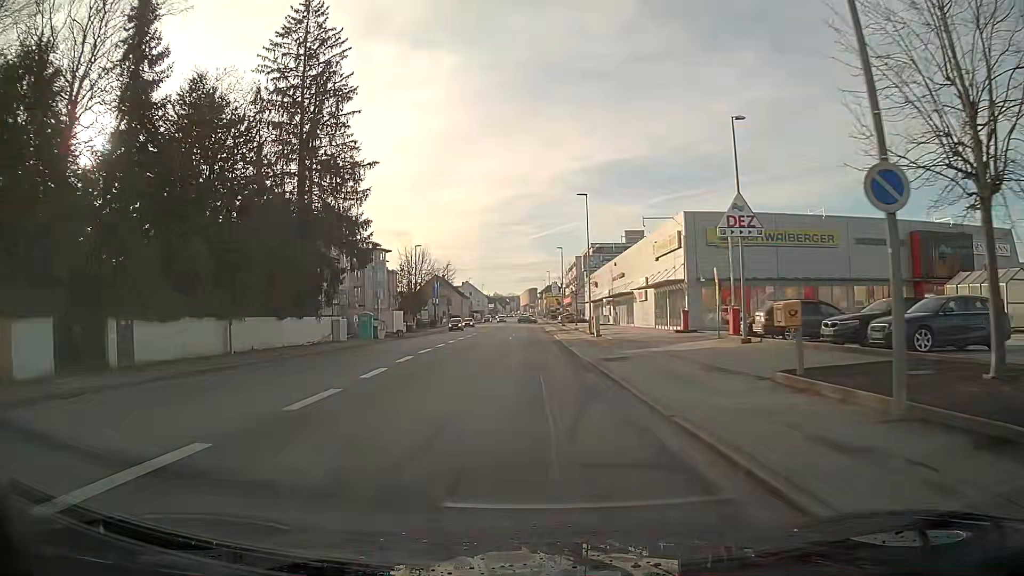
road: tertiary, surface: asphalt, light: Day
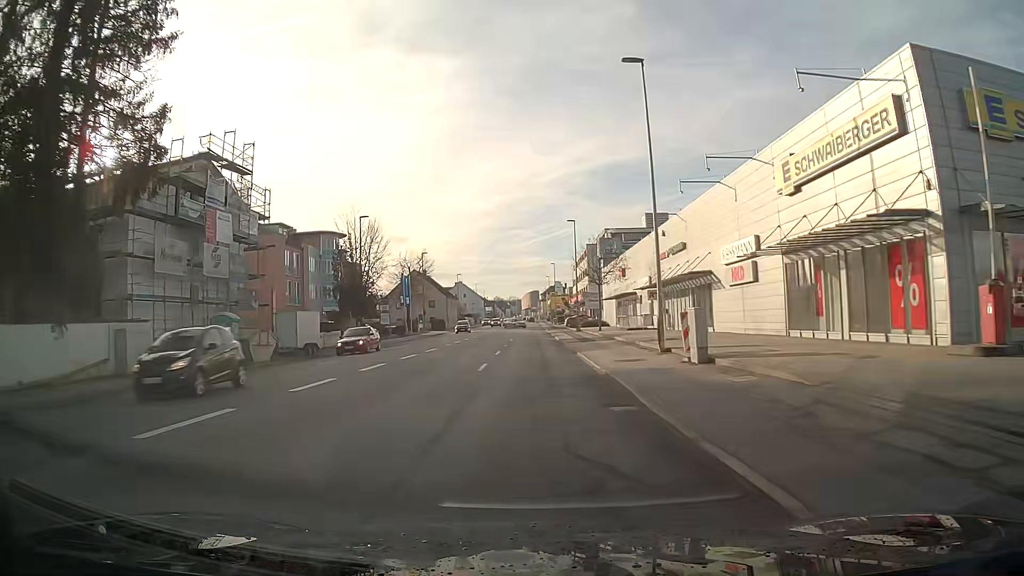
(0.0, +27.0) m; 0°
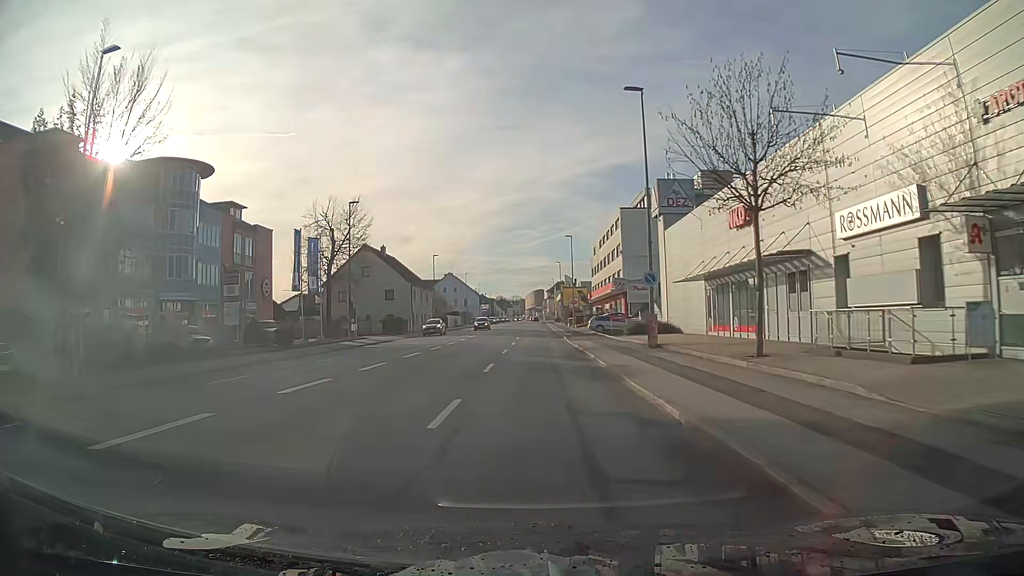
(-0.2, +37.4) m; 0°
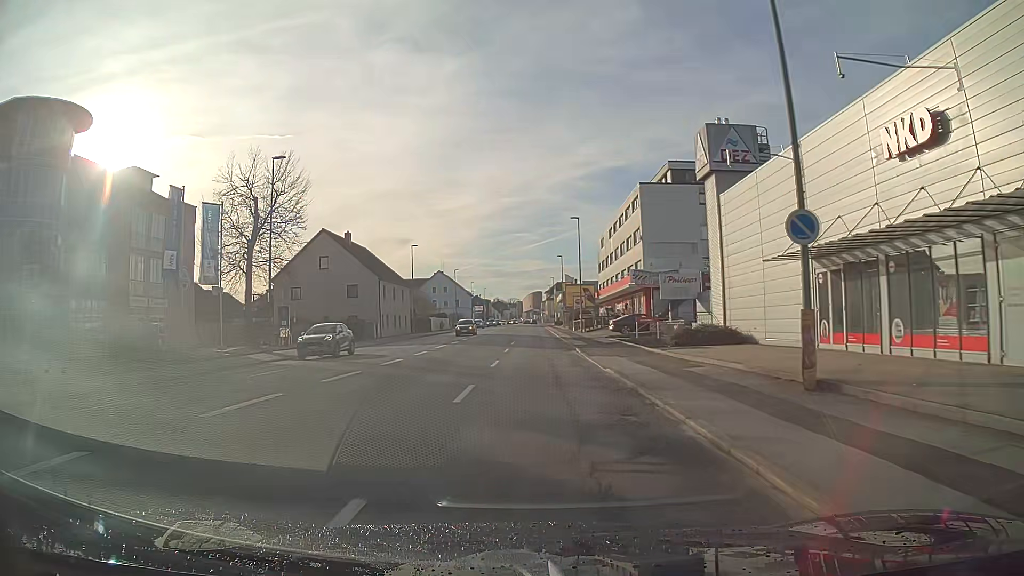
(+0.1, +15.3) m; 0°
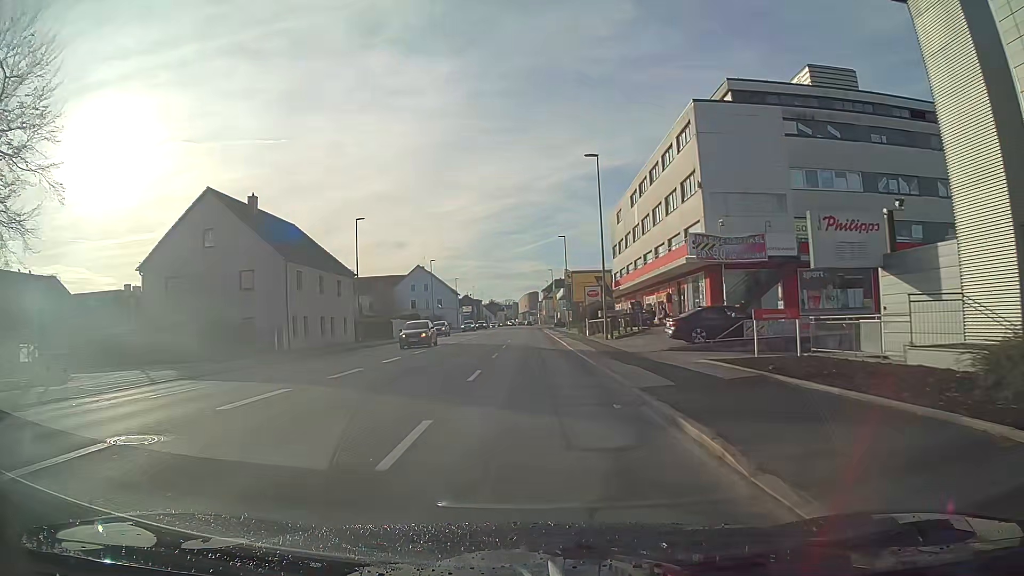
(+0.1, +23.1) m; 0°
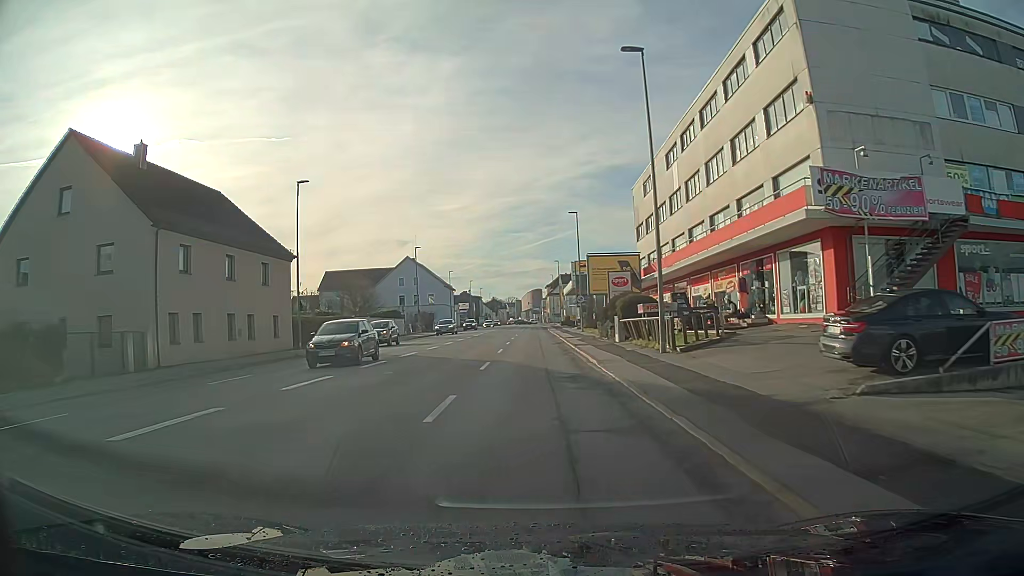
(-0.1, +15.3) m; 0°
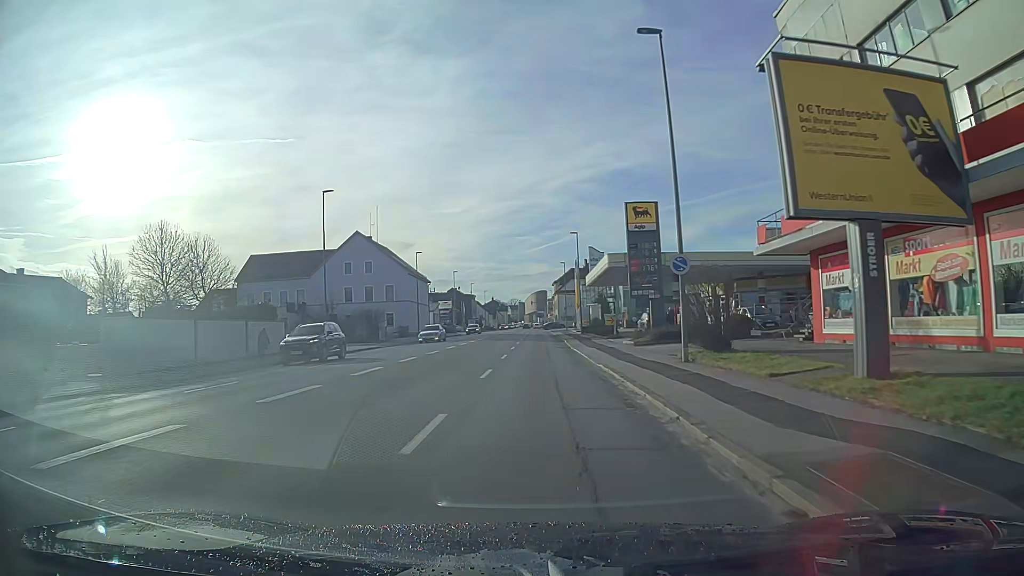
(-0.1, +37.9) m; 0°
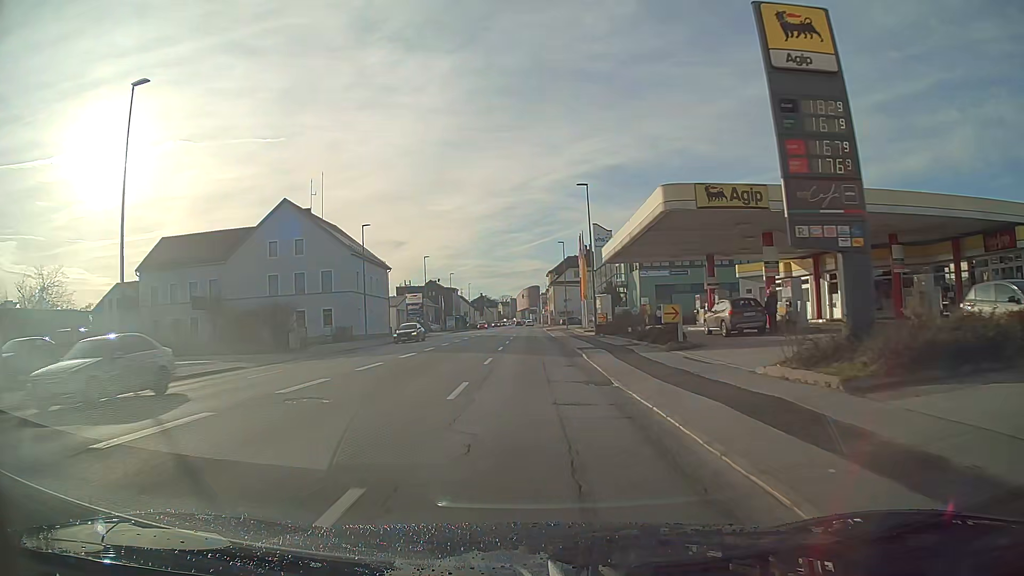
(+0.2, +22.9) m; +1°
